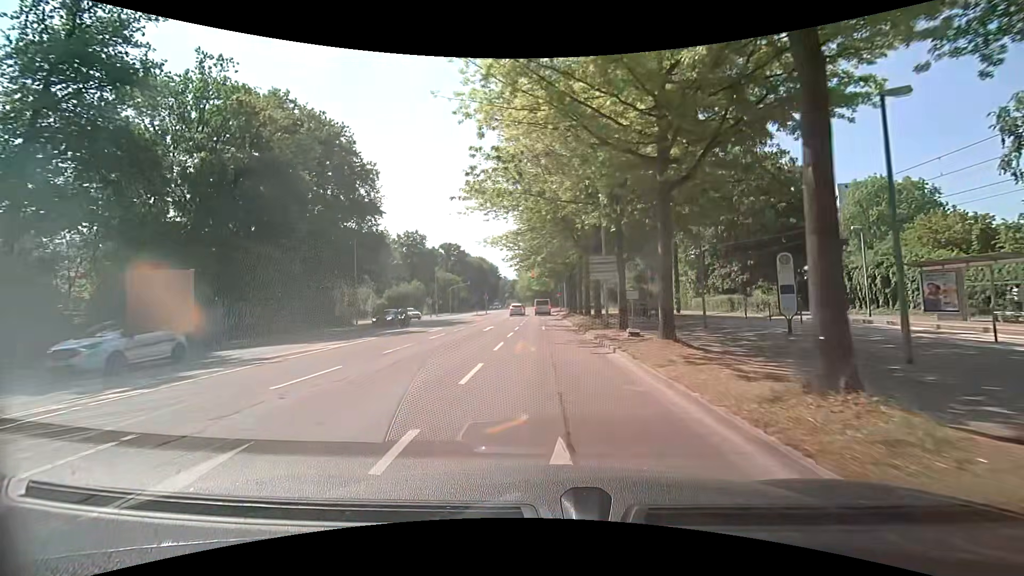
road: secondary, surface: asphalt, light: Day
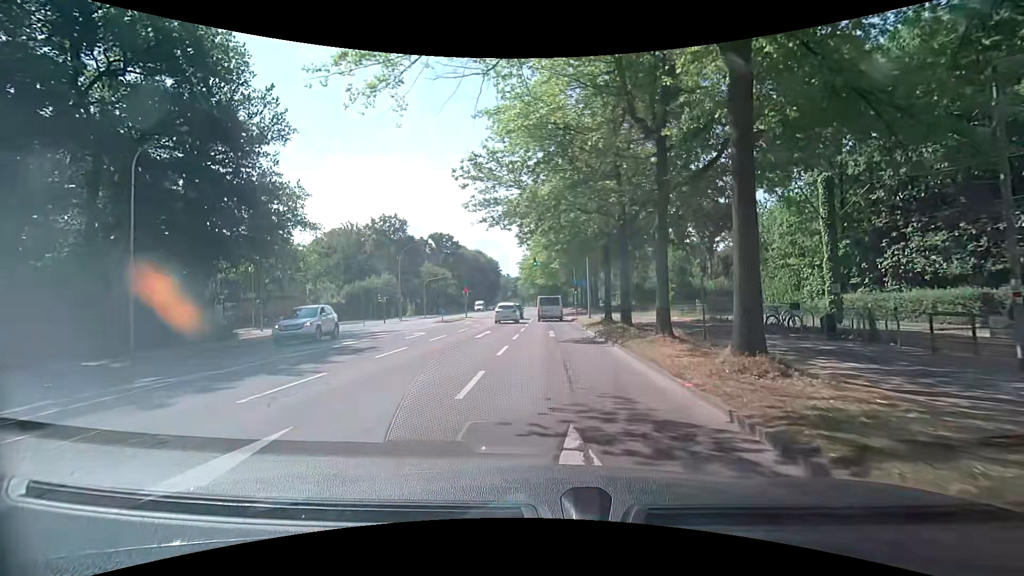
(-0.2, +25.2) m; 0°
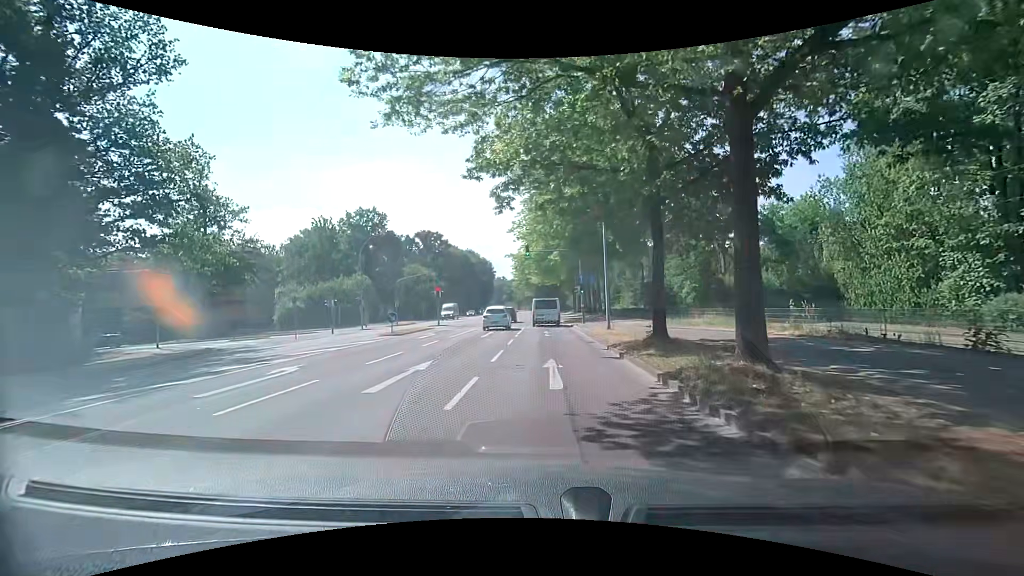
(+0.1, +12.4) m; +2°
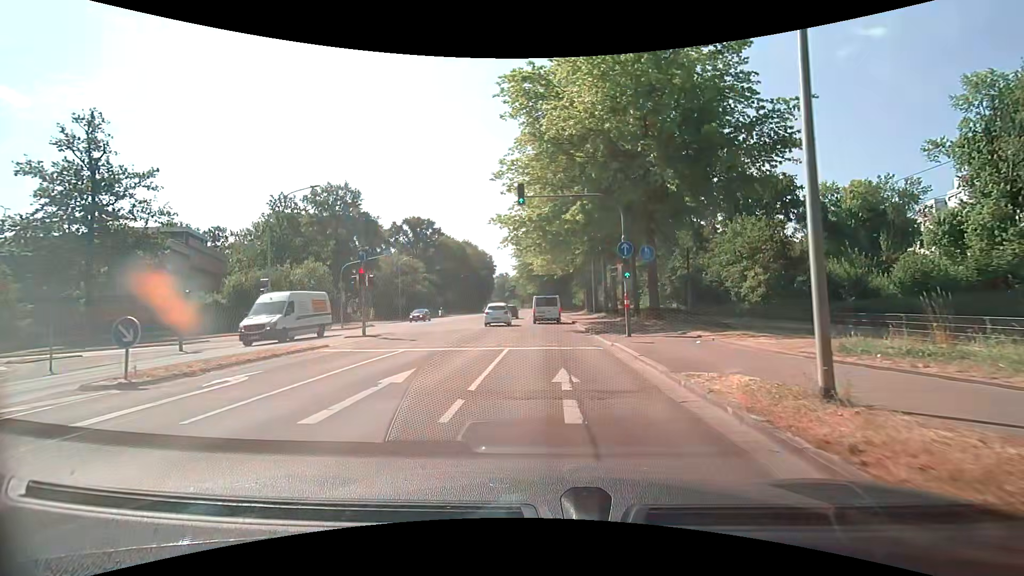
(-0.5, +18.0) m; -3°
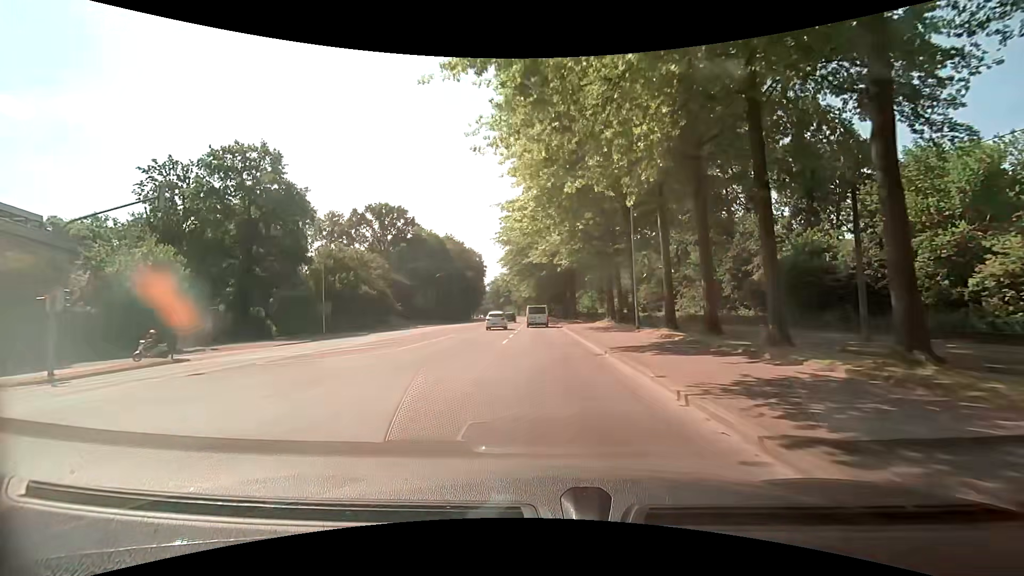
(+0.4, +25.8) m; +1°
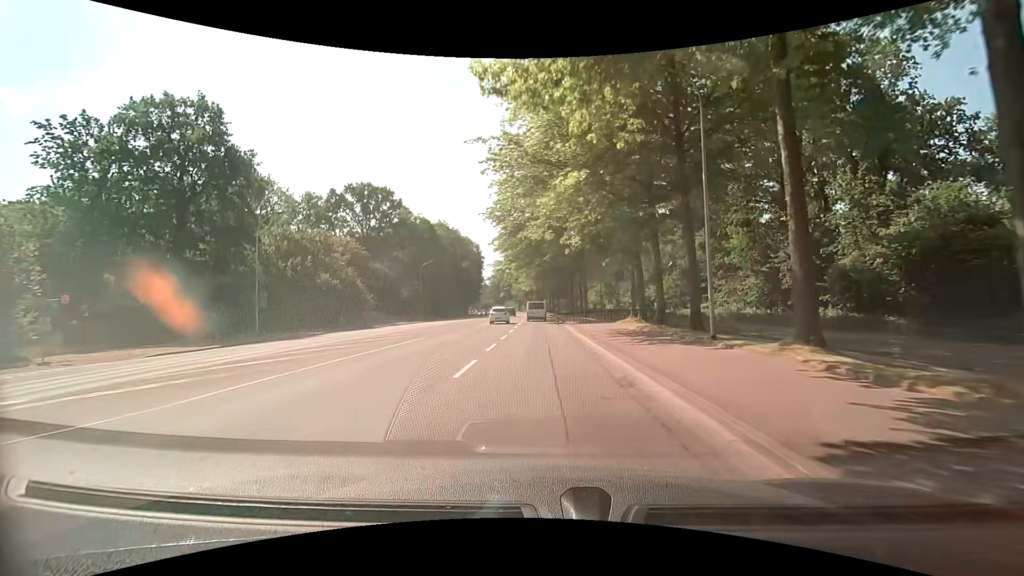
(-0.1, +12.2) m; -1°
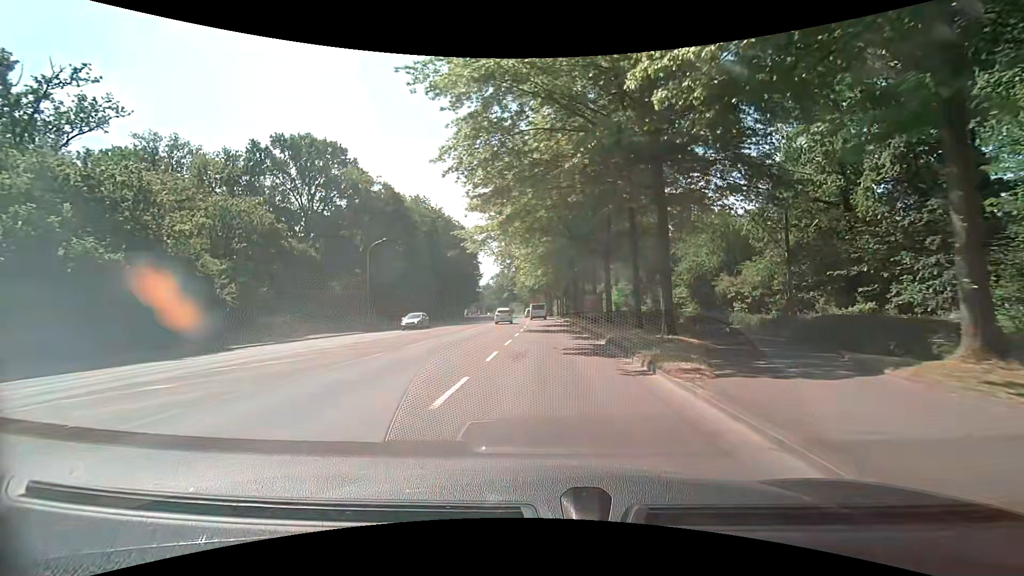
(-0.2, +27.5) m; -1°
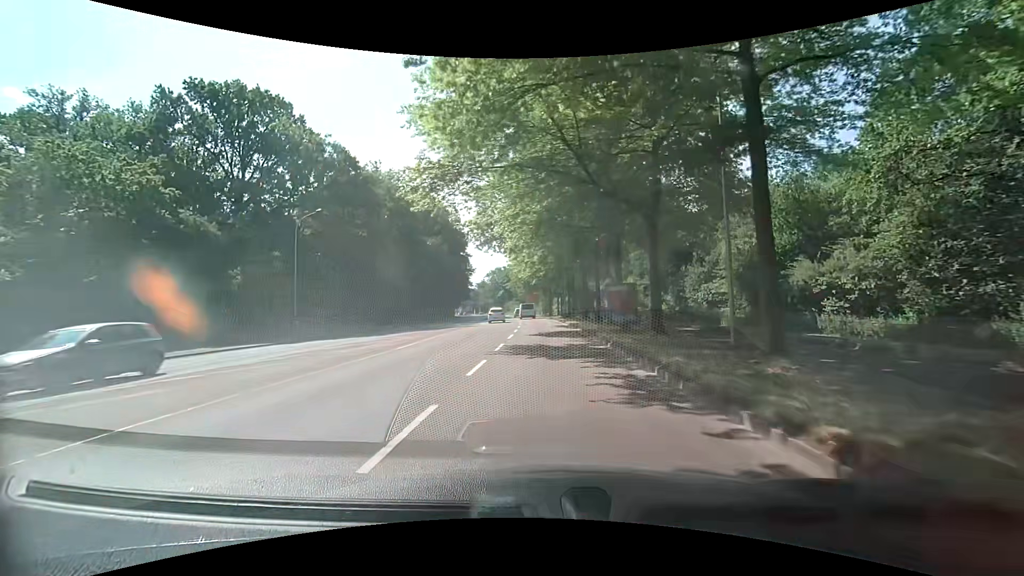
(0.0, +15.0) m; 0°
(0, +10) (0, +20) (0, +30) (0, +40) (-1, +50) (-1, +60) (-2, +70) (-4, +80) (-5, +90) (-6, +100) m
